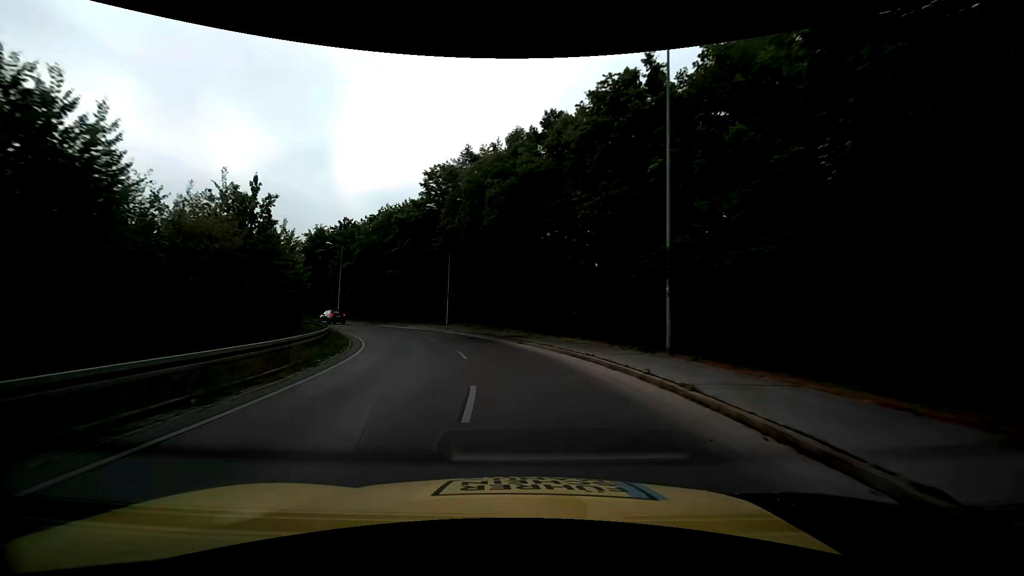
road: secondary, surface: asphalt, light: Day
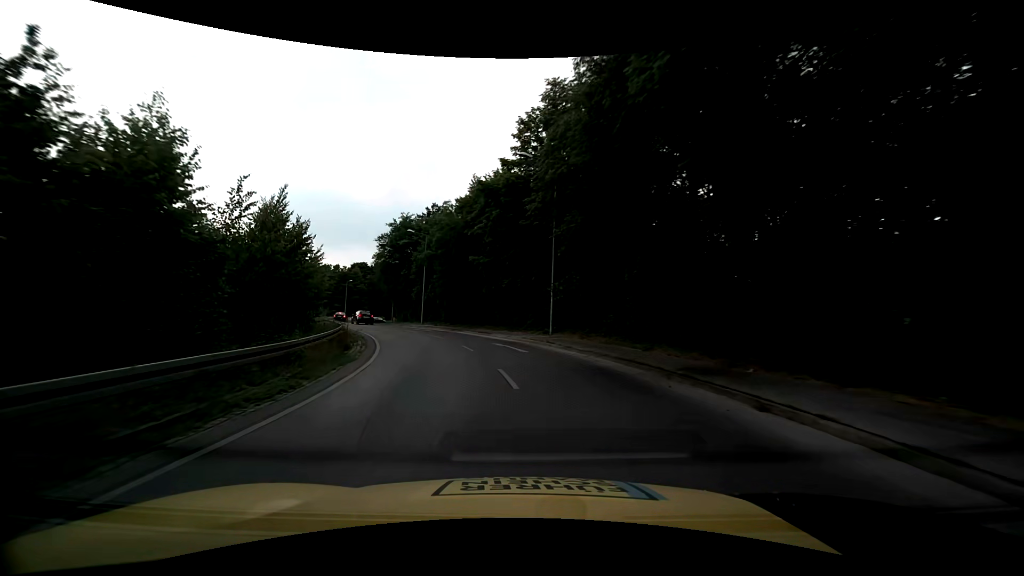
(-1.6, +15.1) m; -12°
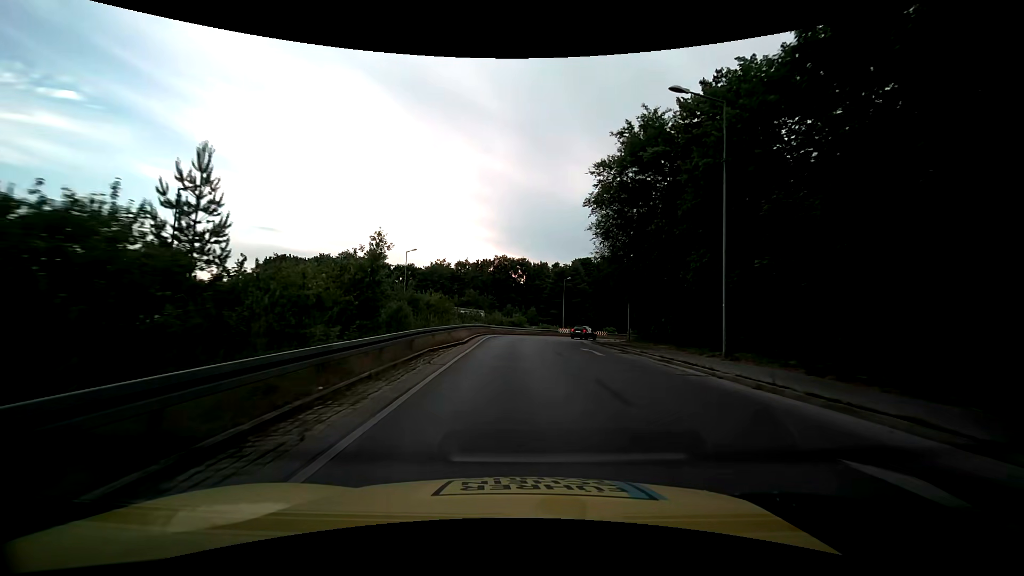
(-9.2, +35.4) m; -27°
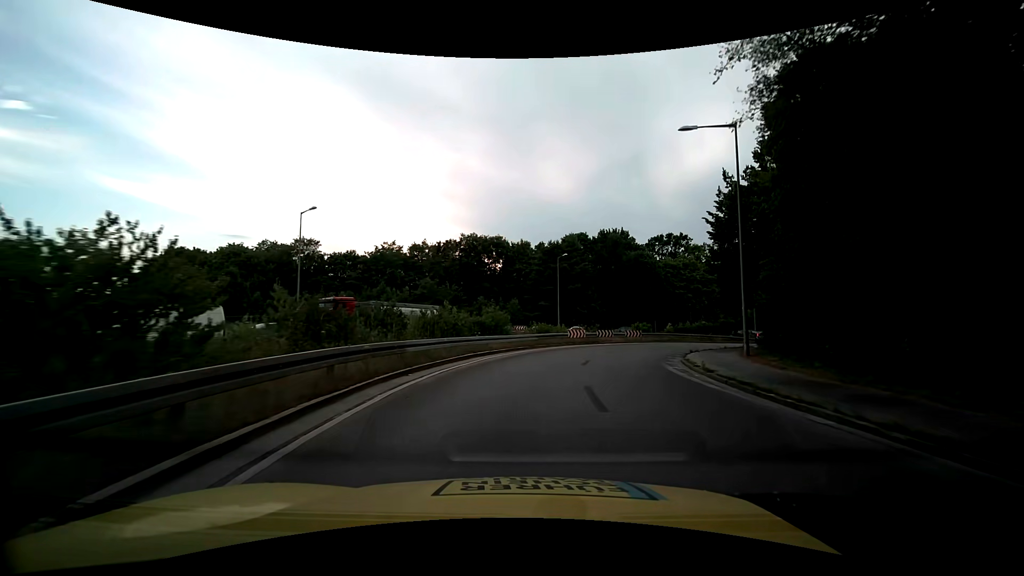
(-0.3, +27.4) m; +2°
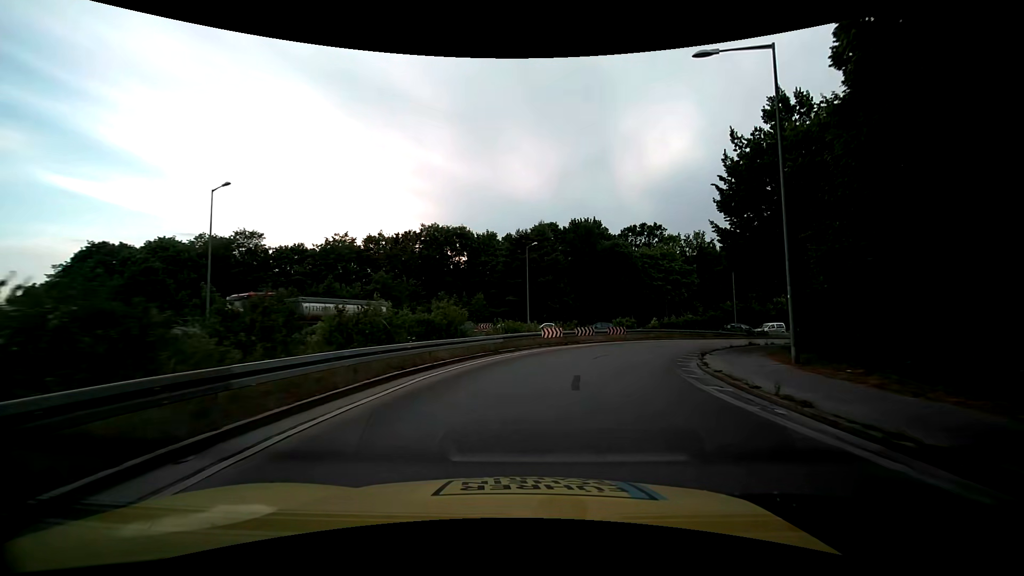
(+0.1, +6.6) m; +3°
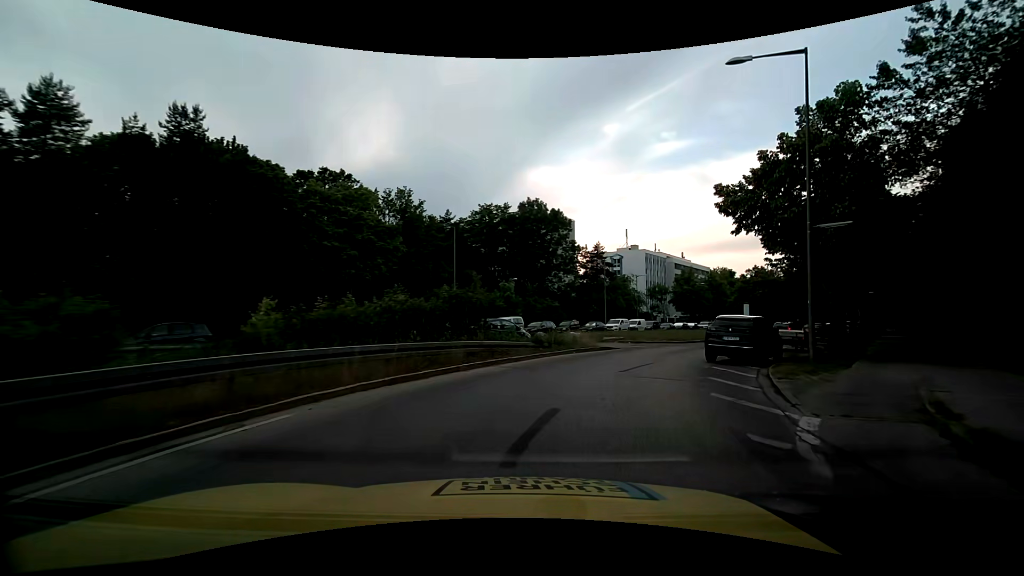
(+8.3, +30.8) m; +33°
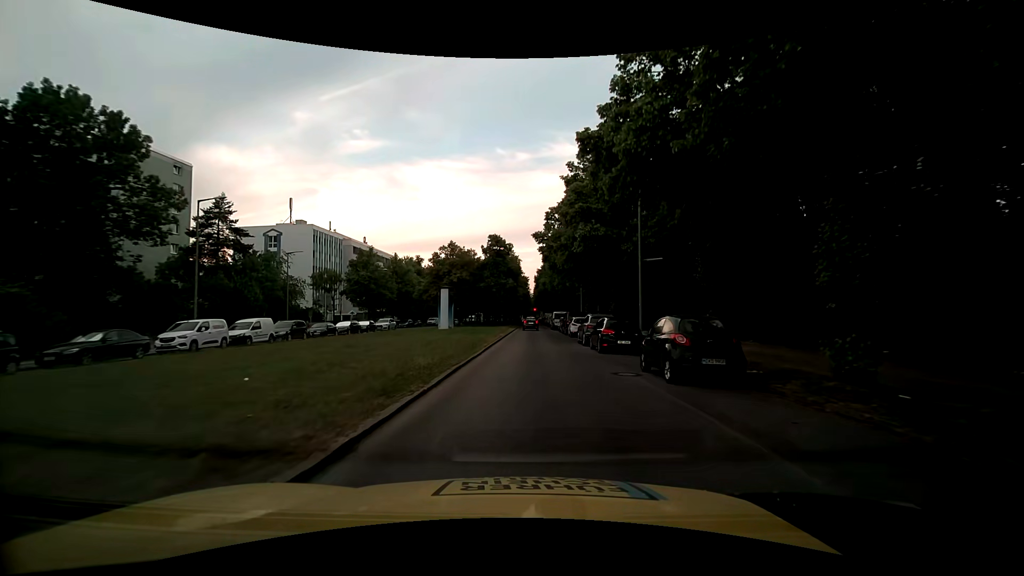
(+10.3, +29.1) m; +36°
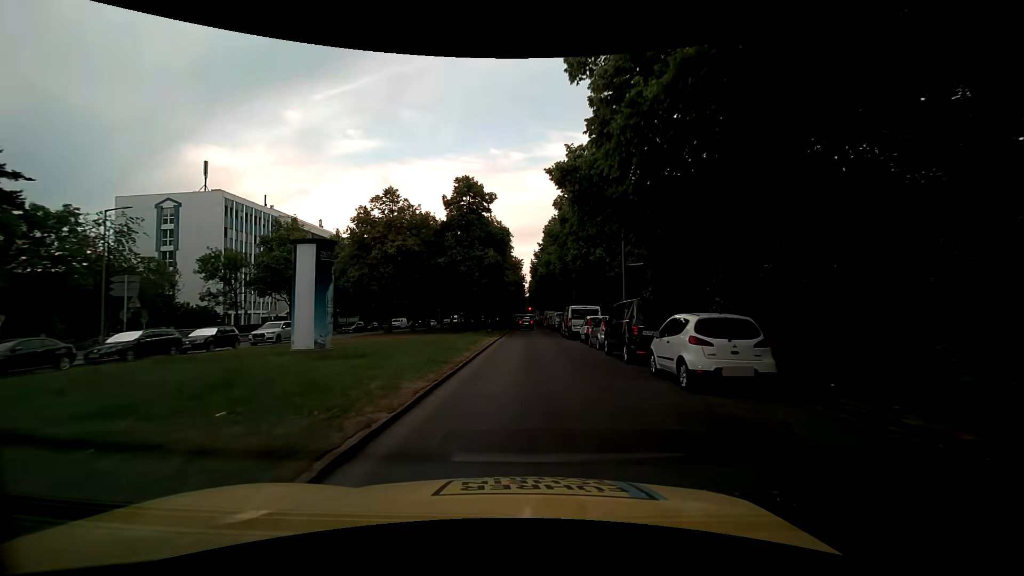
(+0.3, +27.2) m; +1°
(0, +10) (0, +20) (0, +30) (0, +40) (0, +50) (0, +60) (0, +70) (0, +80) (0, +90) (0, +100) m
